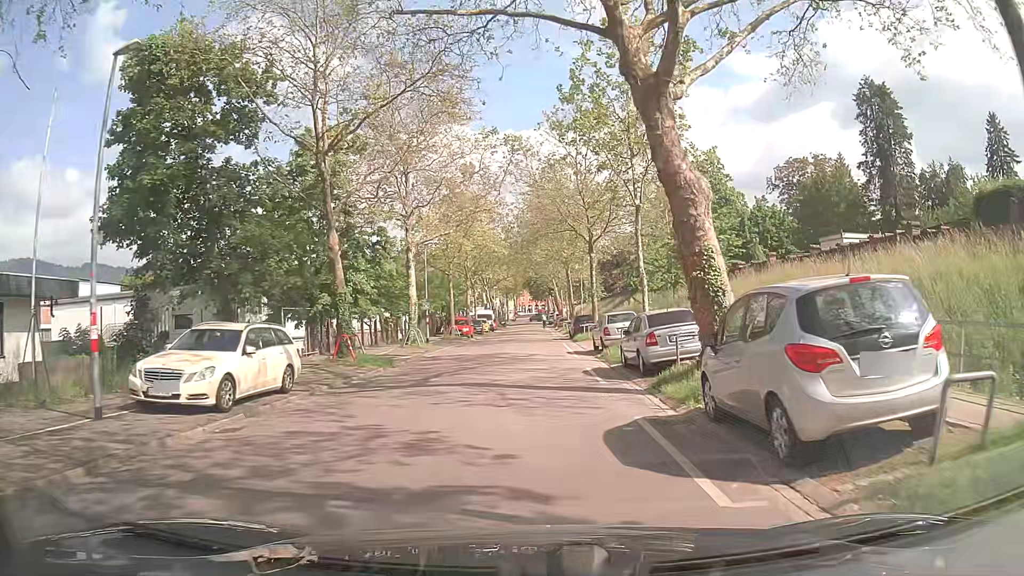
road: residential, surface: asphalt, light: Day
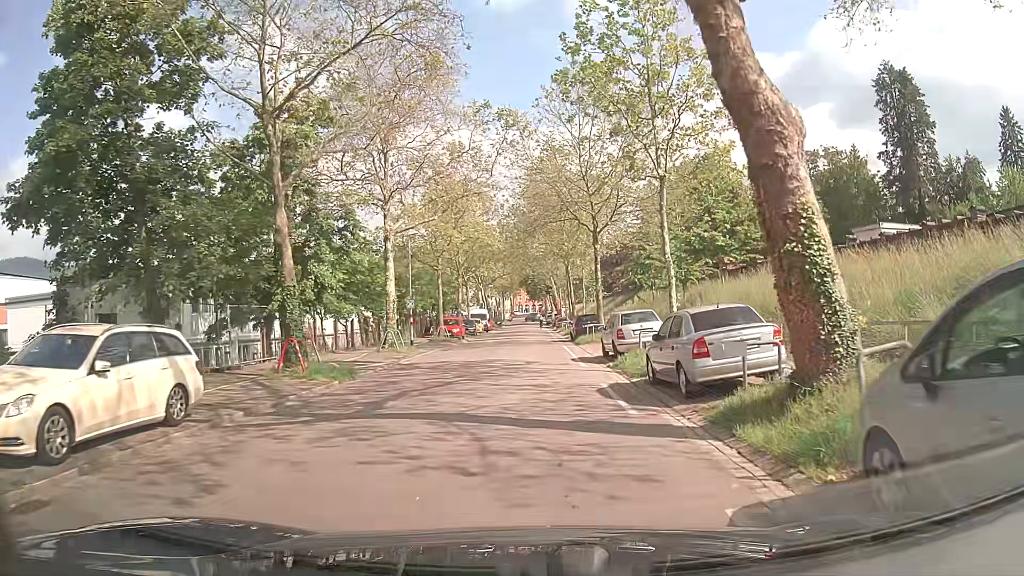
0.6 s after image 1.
(0.0, +4.6) m; -1°
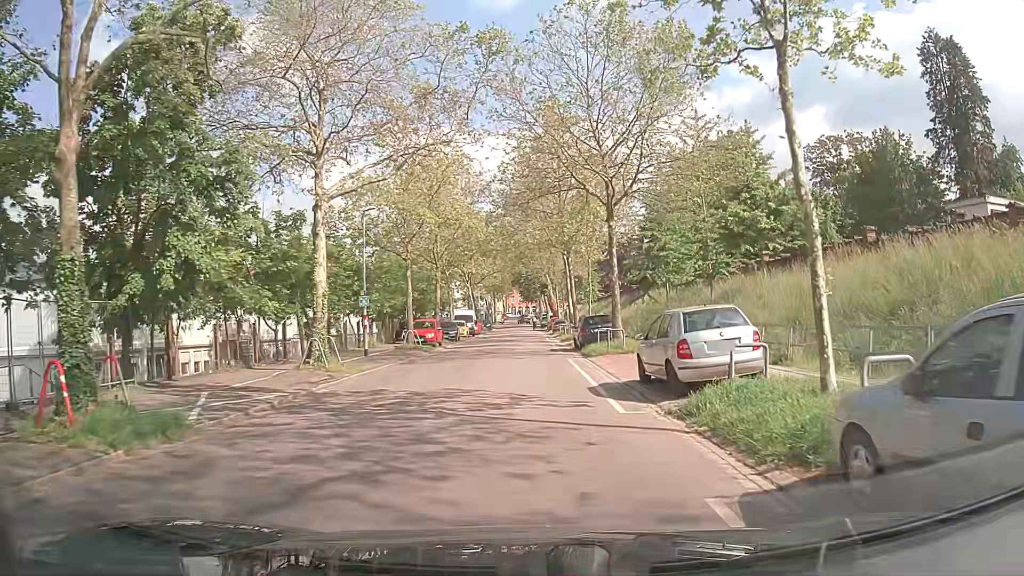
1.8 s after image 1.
(+0.3, +9.1) m; +3°
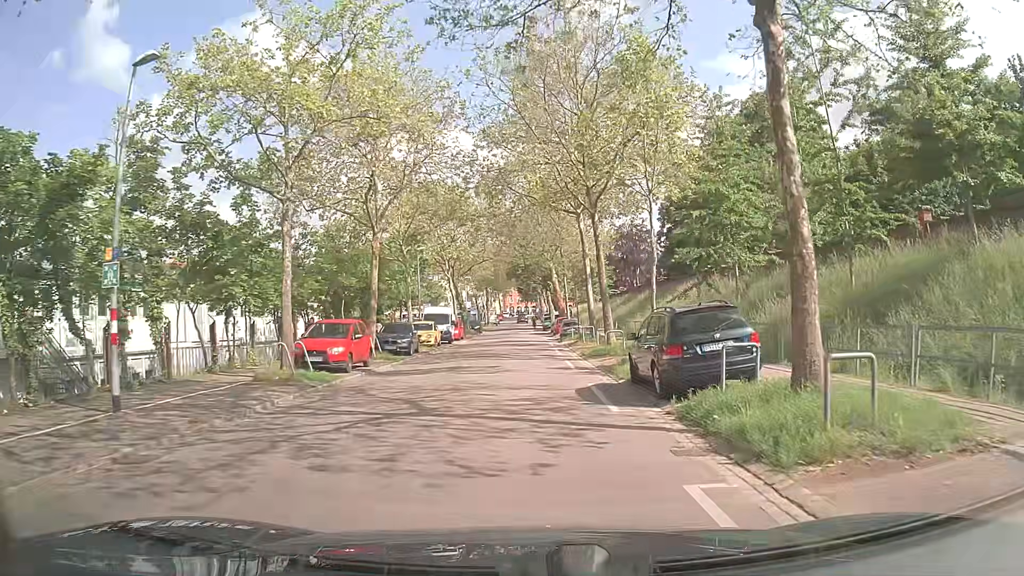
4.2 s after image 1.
(-0.2, +18.1) m; -1°
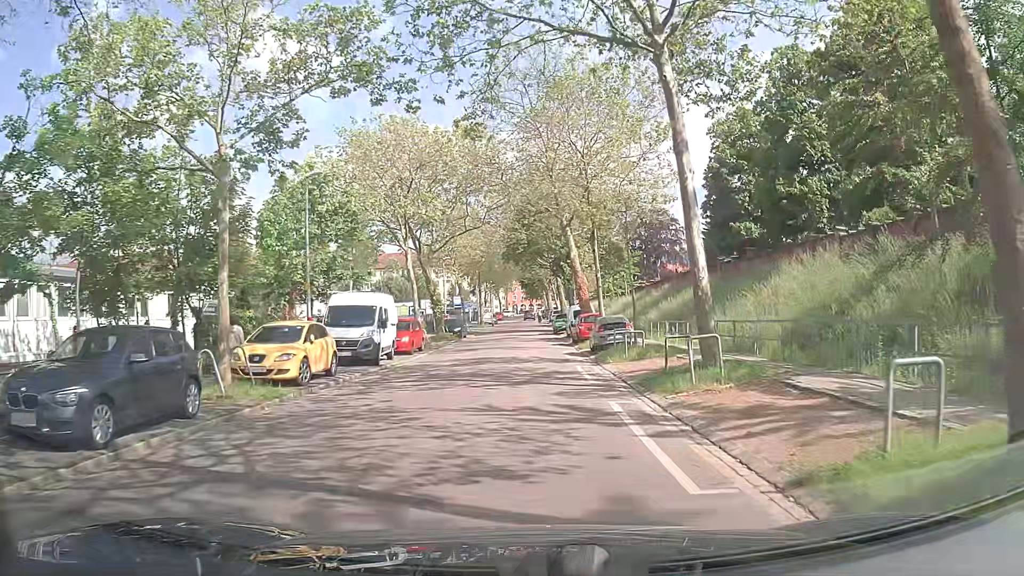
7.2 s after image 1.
(+0.2, +22.4) m; 0°
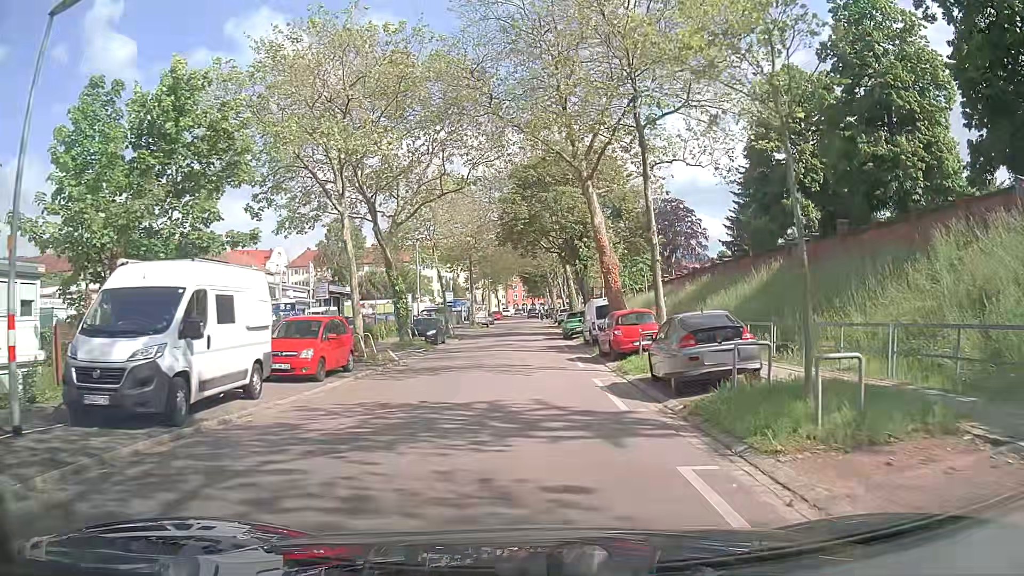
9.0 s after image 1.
(+0.1, +13.4) m; 0°
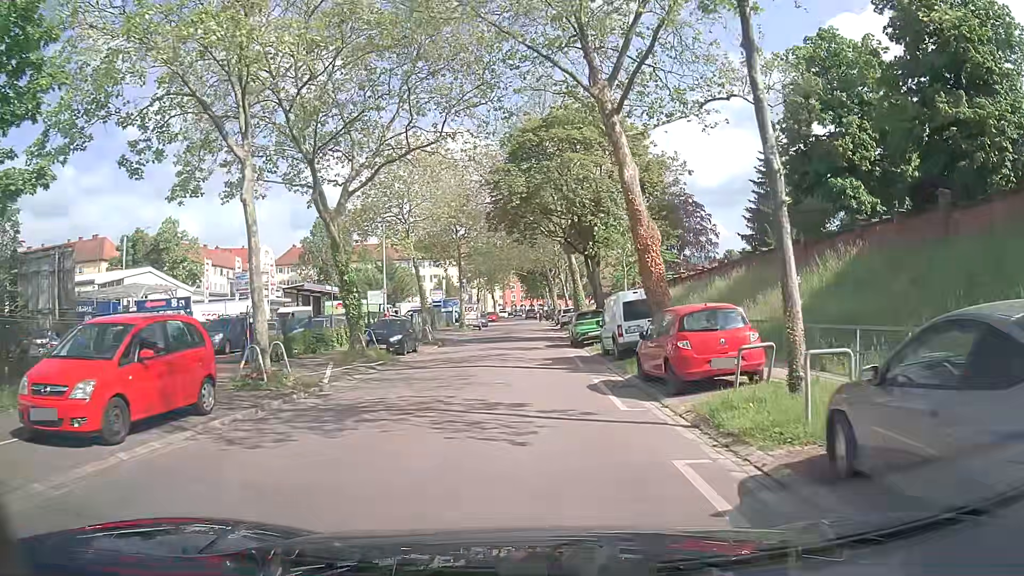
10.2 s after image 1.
(0.0, +8.9) m; 0°
(0, +10) (0, +20) (0, +30) (0, +40) (+1, +50) (+1, +60) (+1, +70) (+1, +80) (+1, +90) (+1, +100) m
